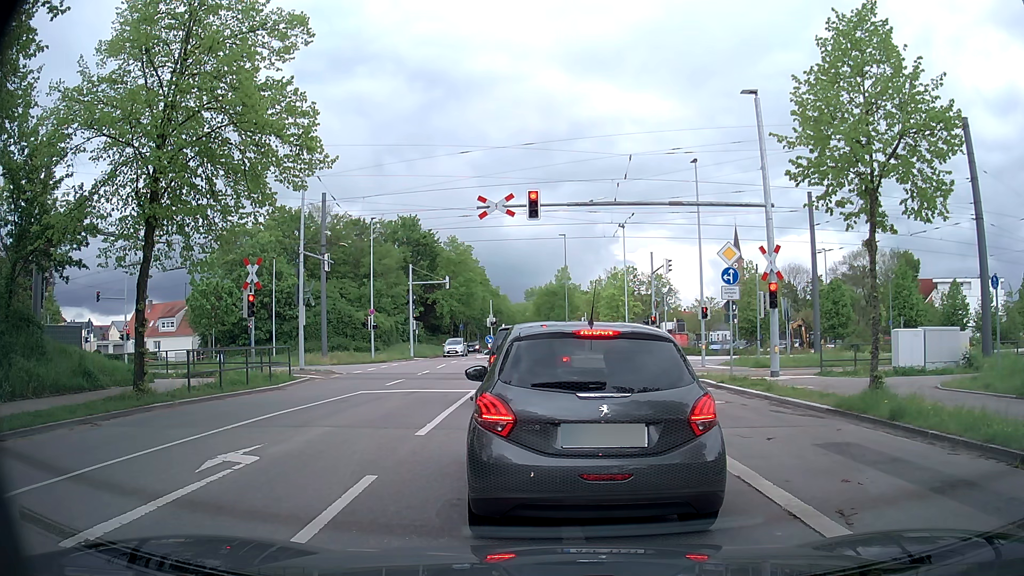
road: tertiary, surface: asphalt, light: Day
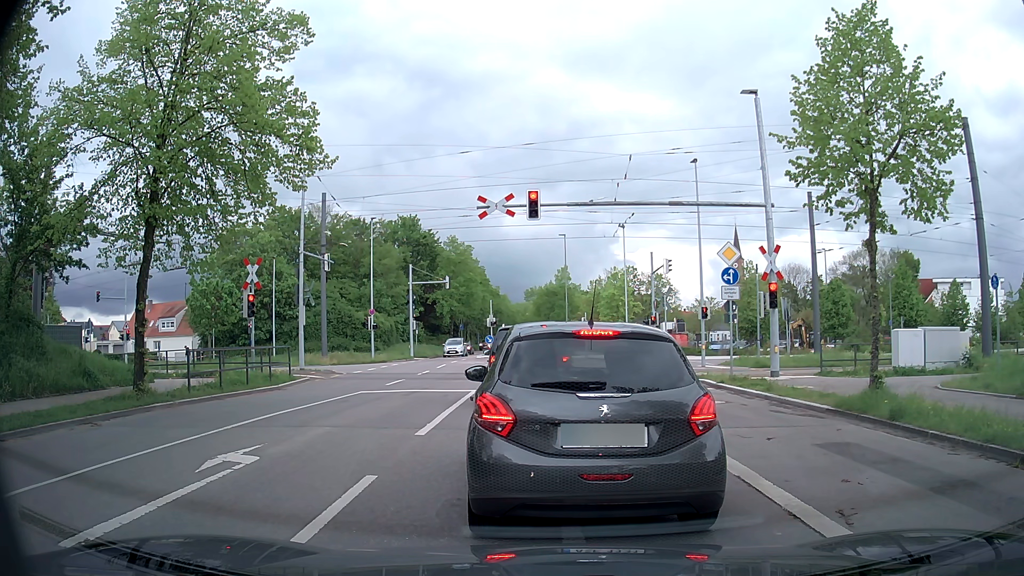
(0.0, 0.0) m; 0°
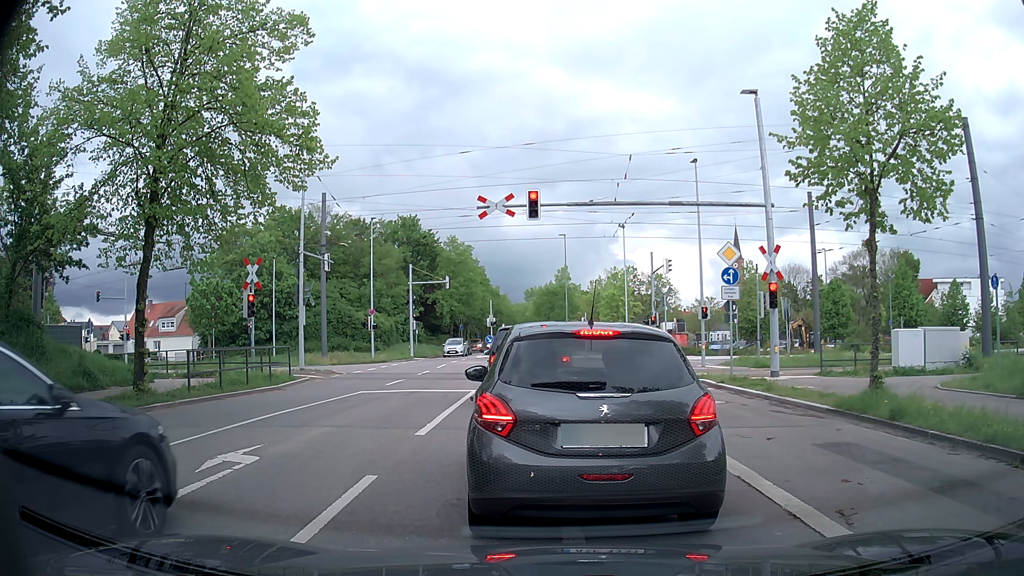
(0.0, 0.0) m; 0°
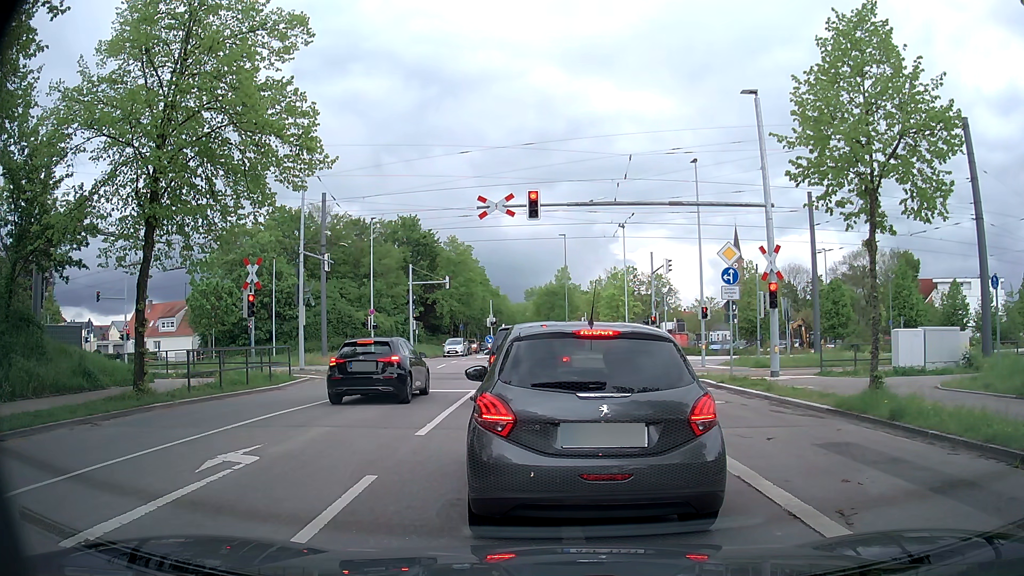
(0.0, 0.0) m; 0°
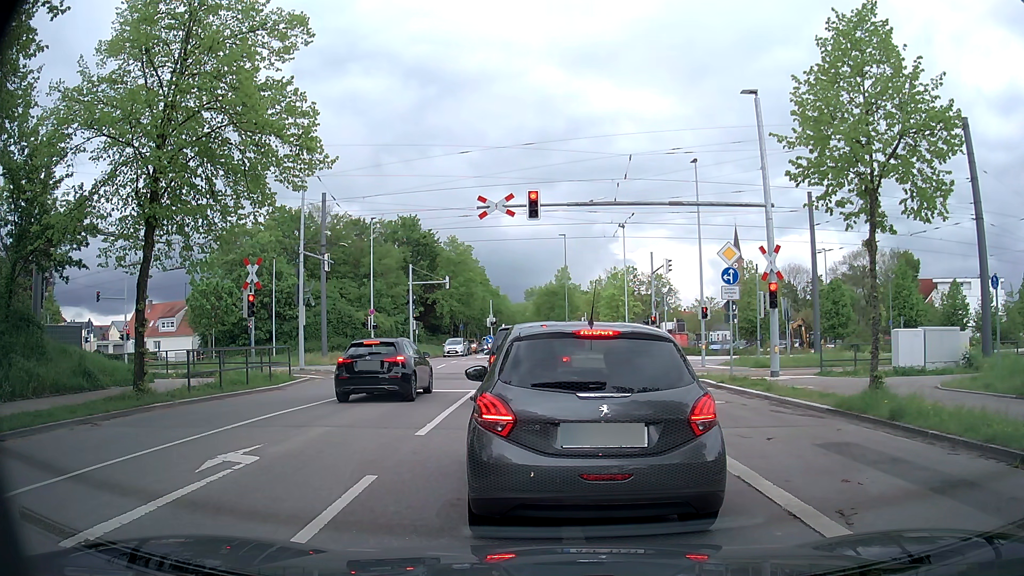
(0.0, 0.0) m; 0°
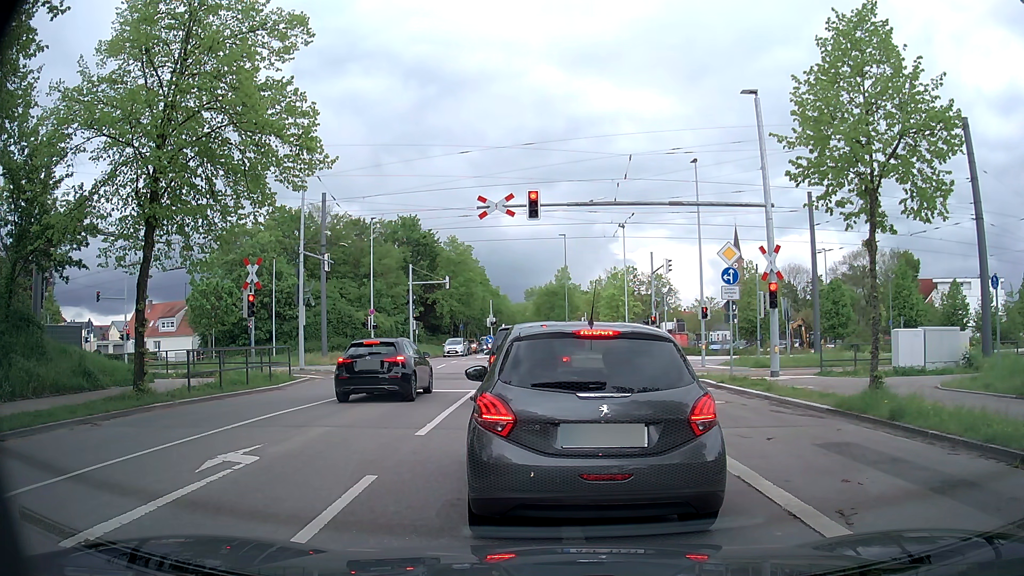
(0.0, 0.0) m; 0°
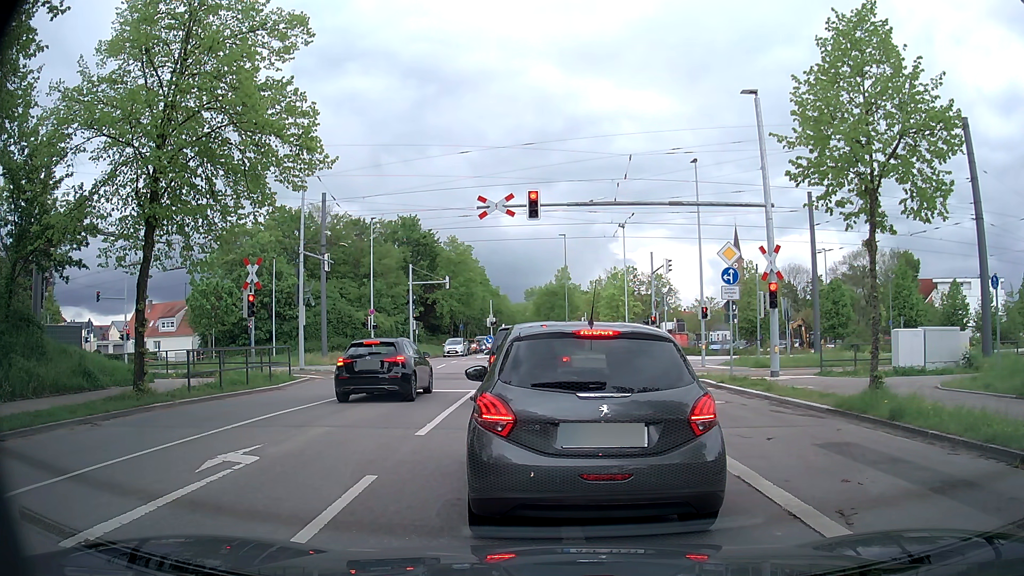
(0.0, 0.0) m; 0°
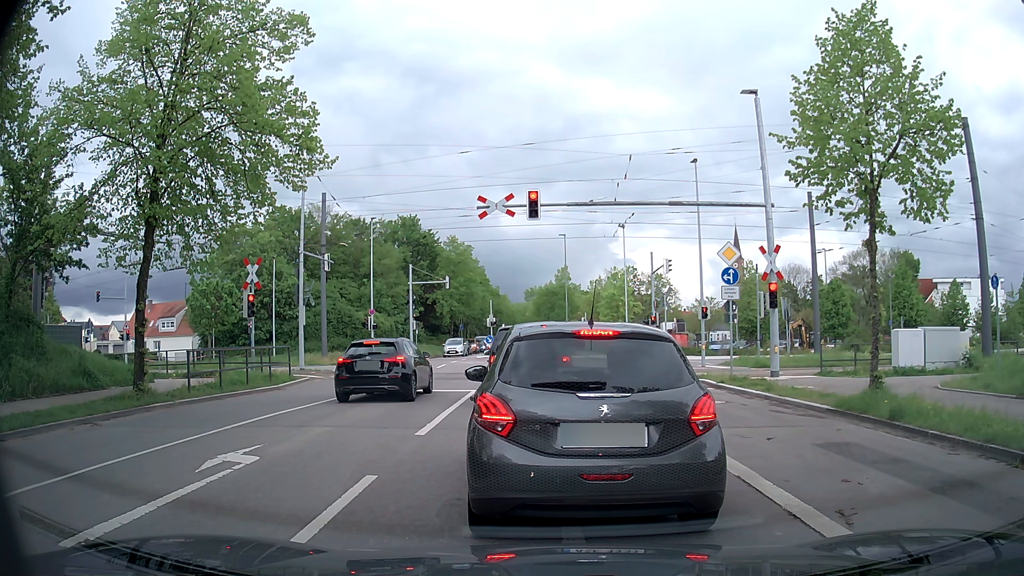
(0.0, 0.0) m; 0°
